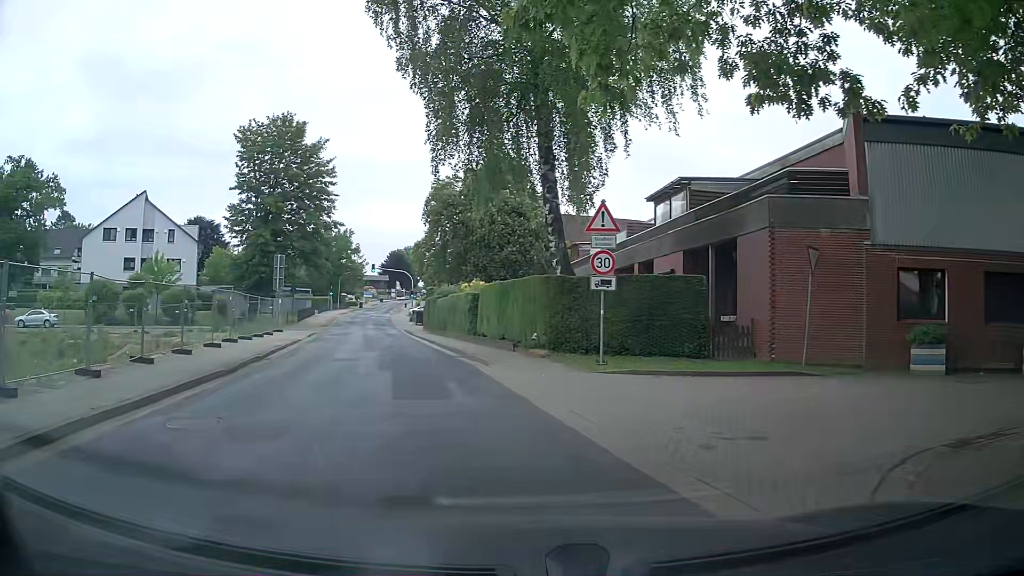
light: Day
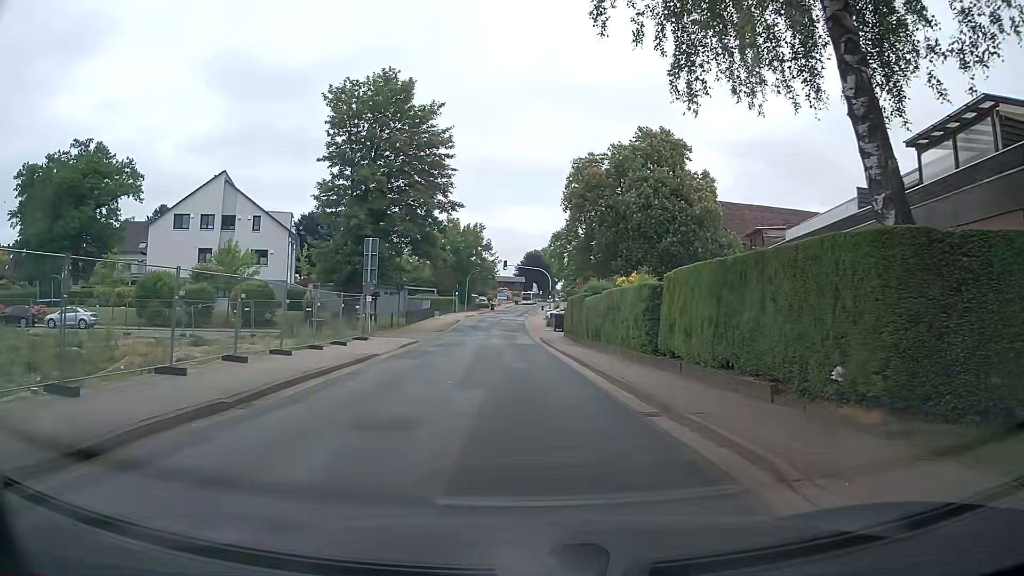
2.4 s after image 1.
(-1.8, +11.6) m; -14°
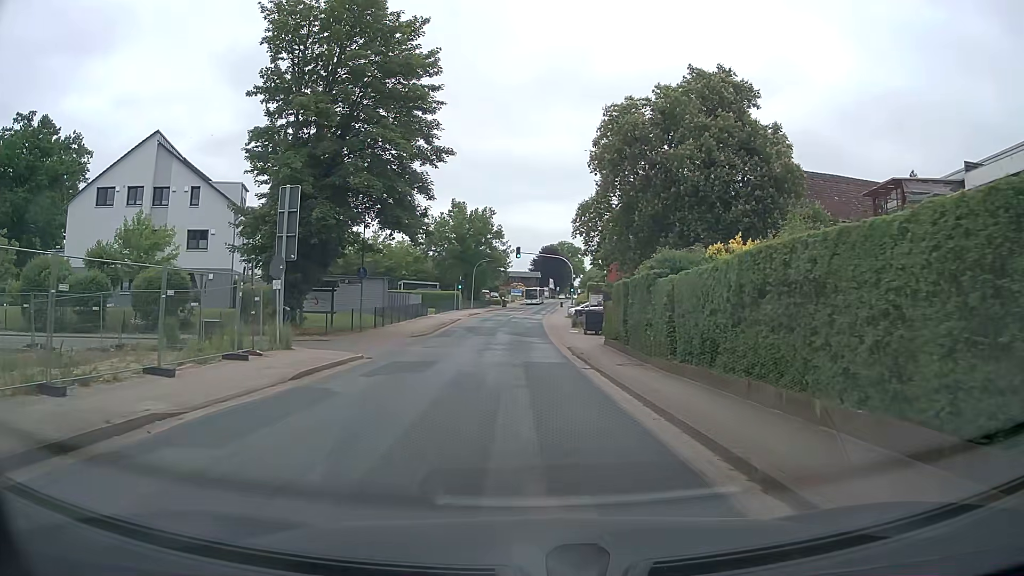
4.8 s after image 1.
(+0.3, +14.6) m; +1°
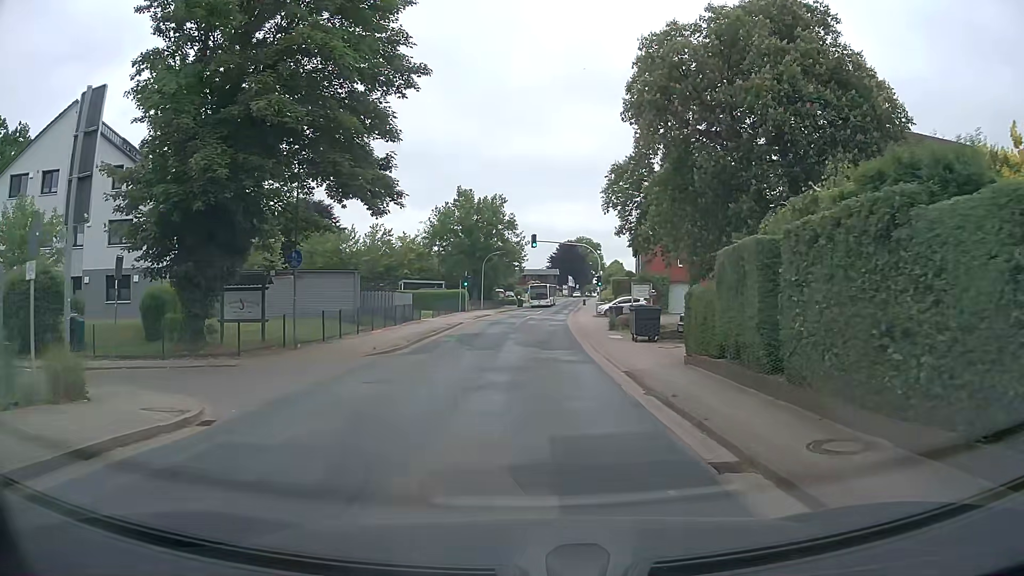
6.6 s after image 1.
(-0.1, +11.5) m; -1°
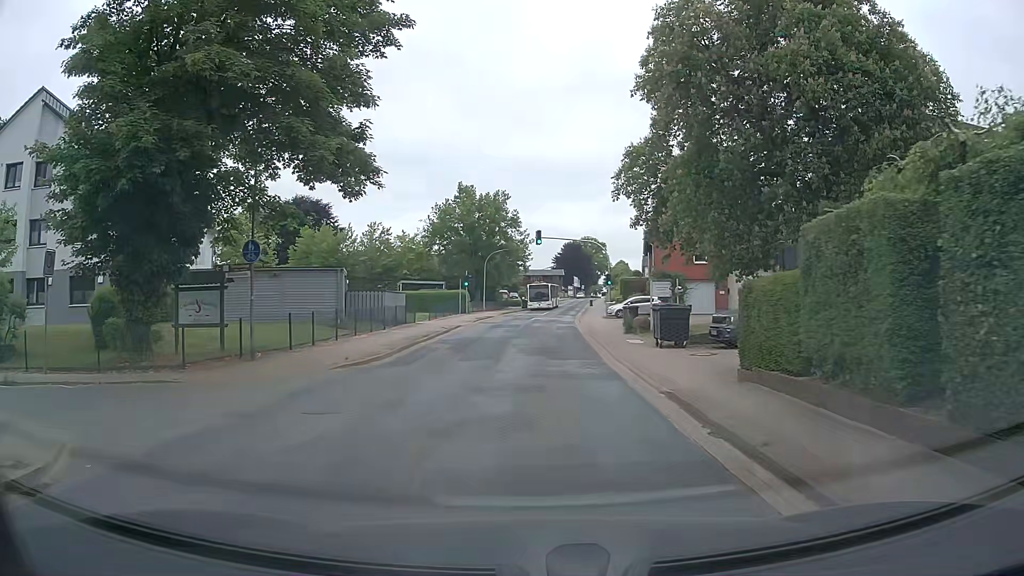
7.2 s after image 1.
(0.0, +3.8) m; -1°
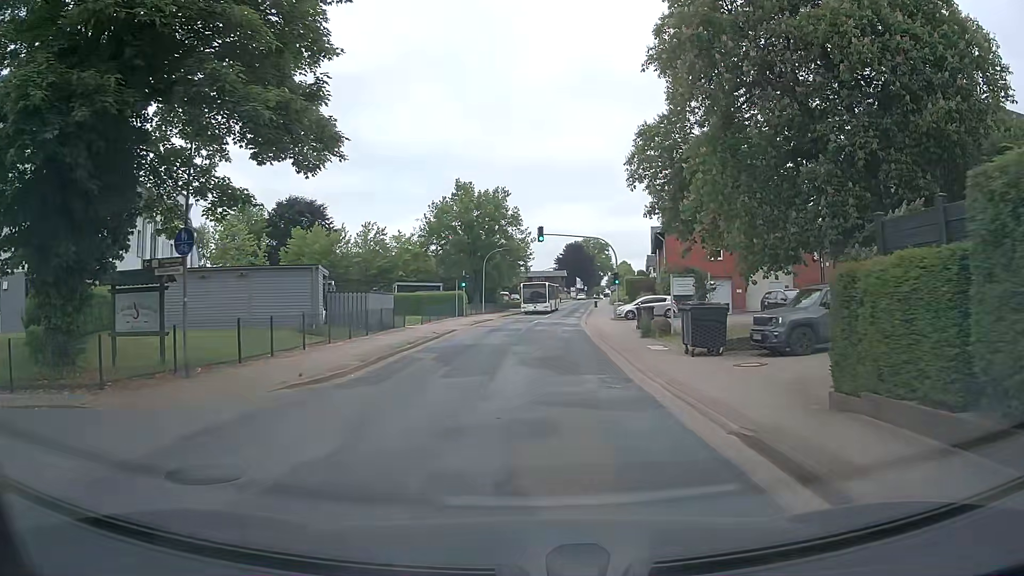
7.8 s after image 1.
(0.0, +3.8) m; +1°
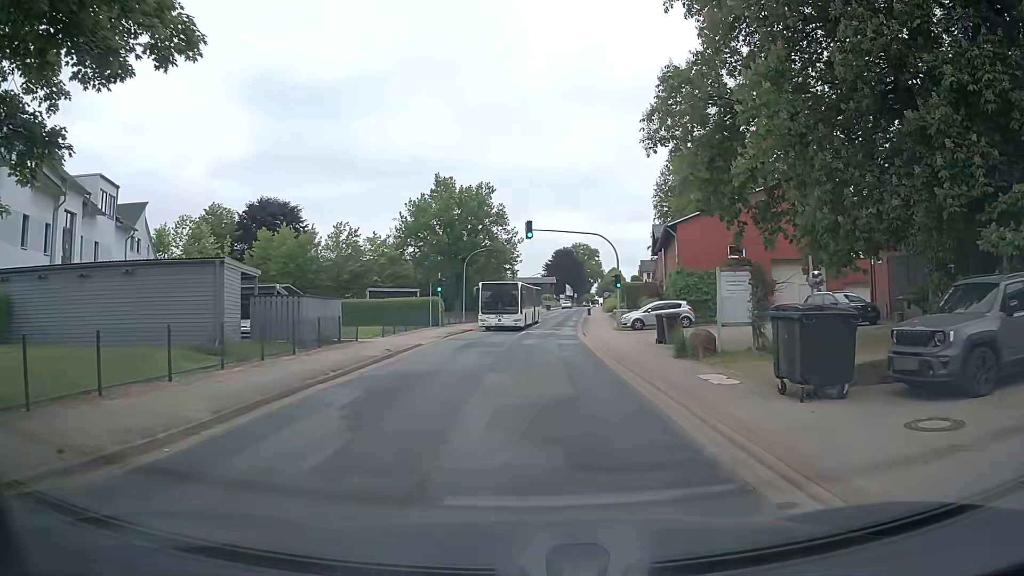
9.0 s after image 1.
(-0.2, +7.6) m; -1°
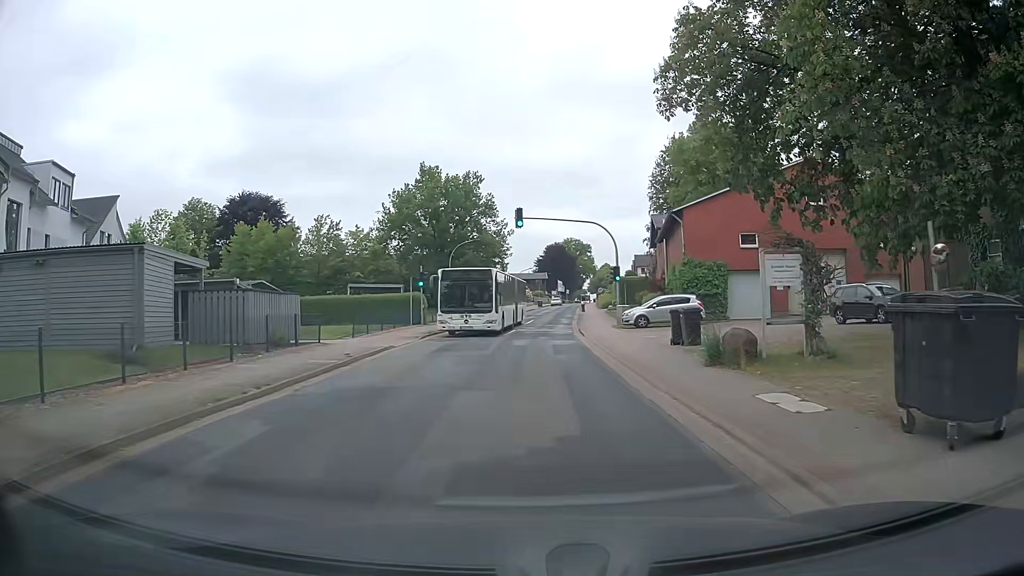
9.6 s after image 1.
(0.0, +4.0) m; -1°
(0, +10) (+1, +20) (+1, +30) (+2, +40) (+3, +50) (+4, +60) (+5, +70) (+6, +80) (+7, +90) (+8, +100) m
